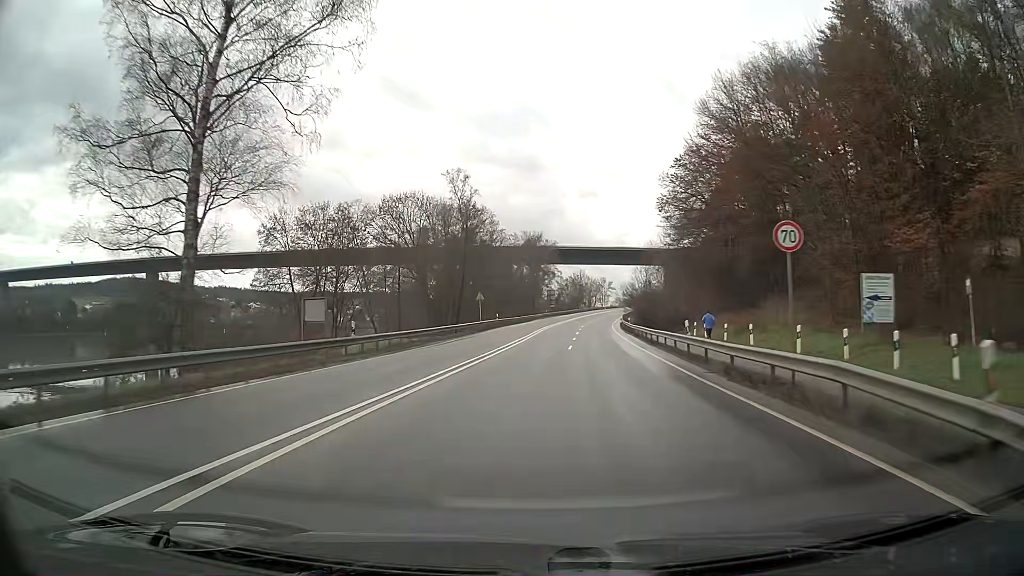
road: primary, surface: asphalt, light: Day
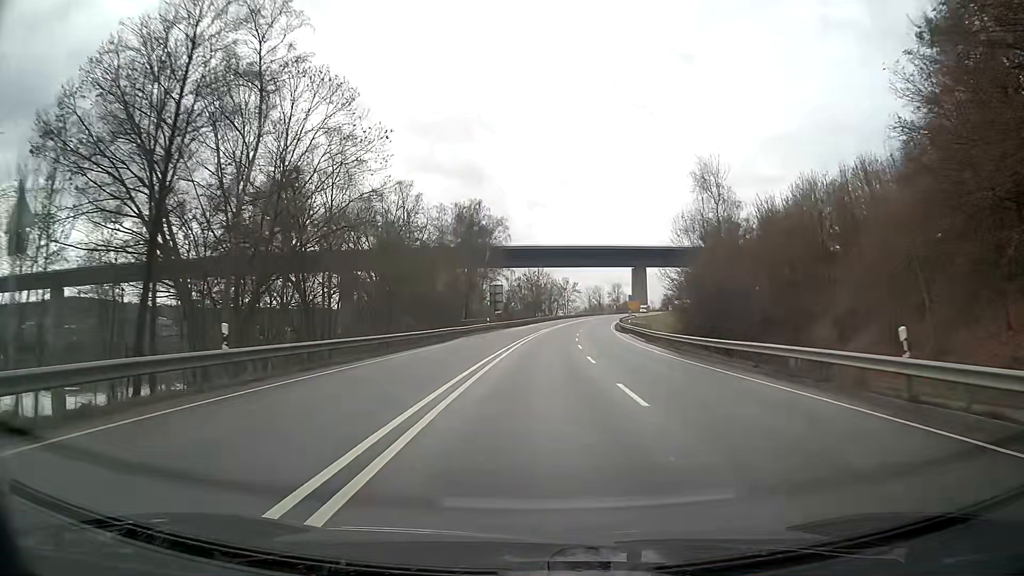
(+2.1, +55.1) m; +5°
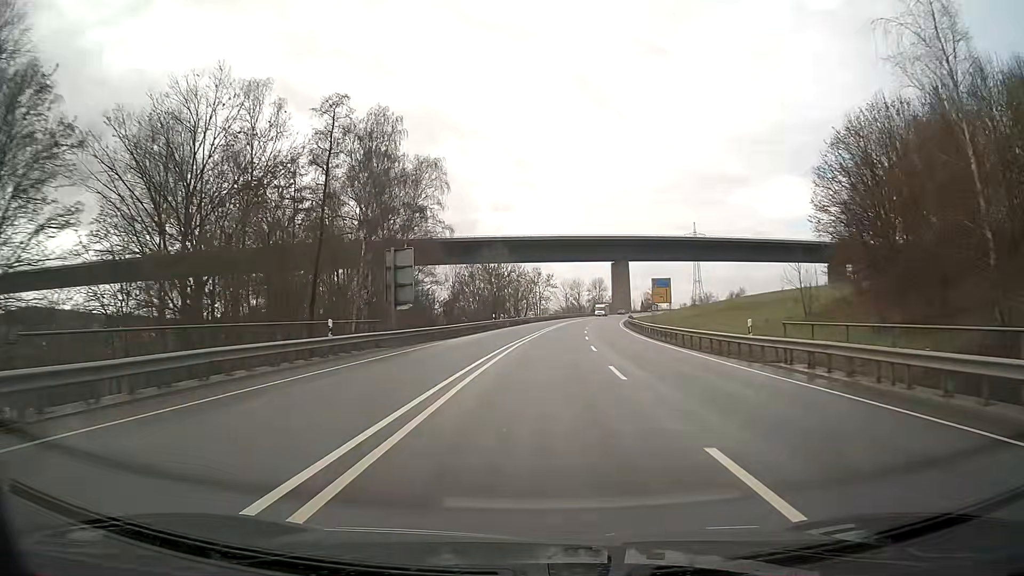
(+1.0, +44.2) m; +3°
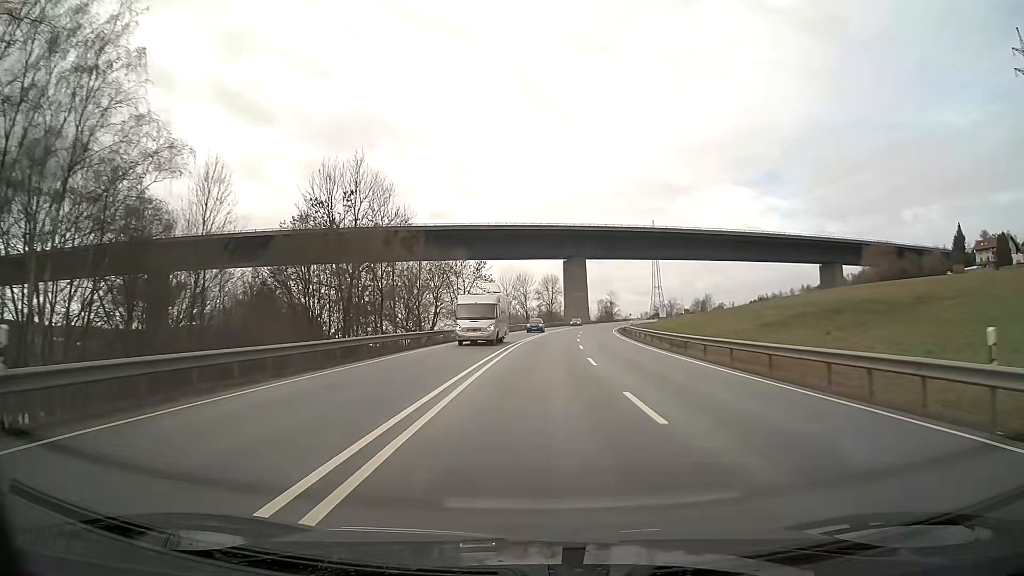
(+2.3, +54.4) m; +5°
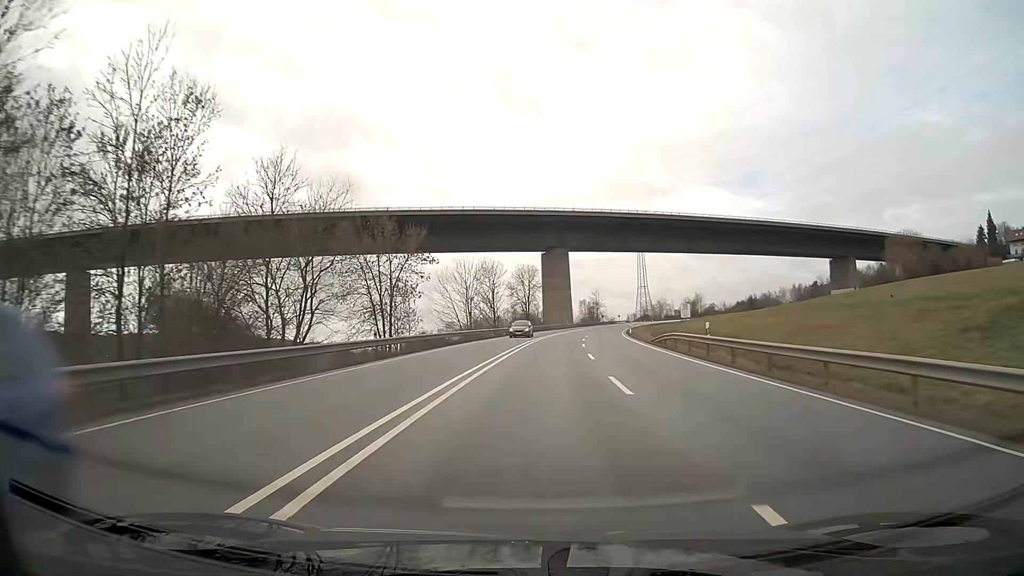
(+0.6, +32.2) m; +2°
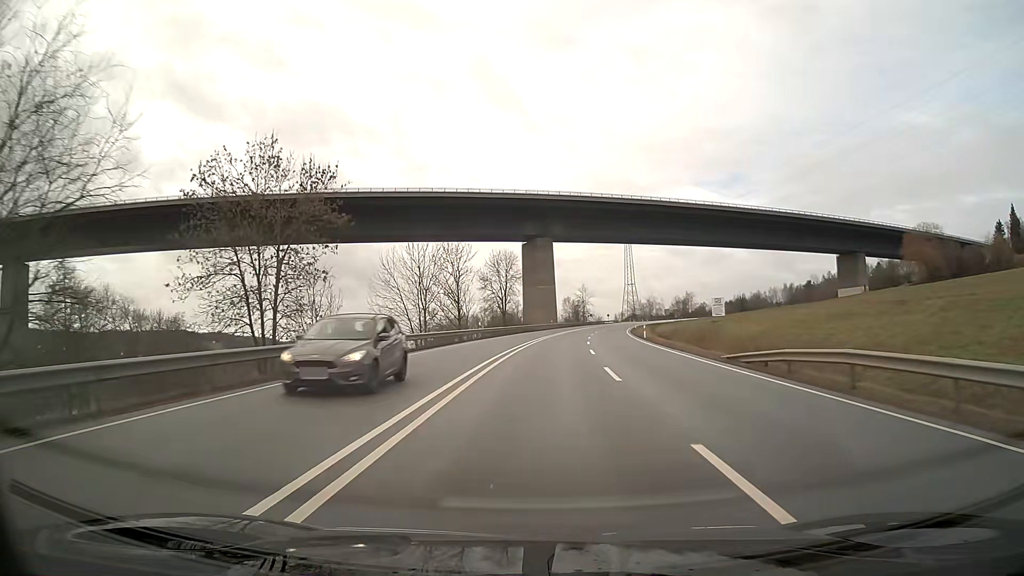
(+0.3, +21.5) m; +2°
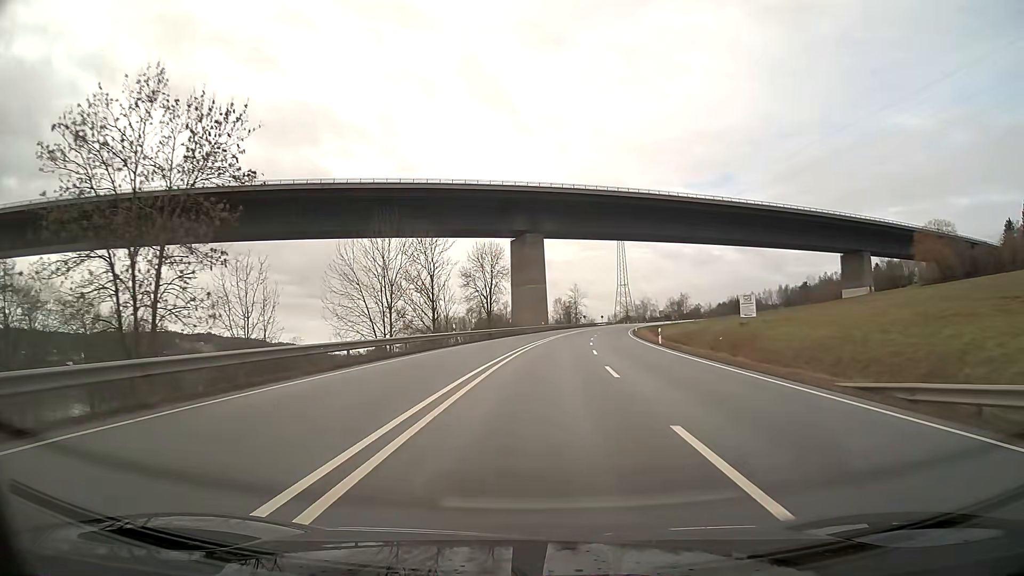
(+0.1, +10.7) m; +1°
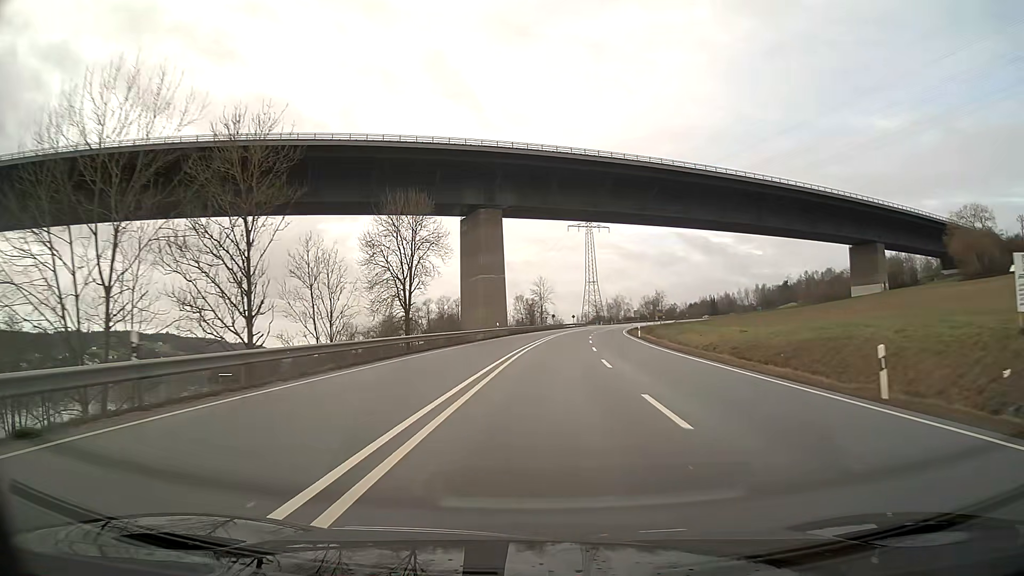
(+0.9, +32.2) m; +3°
